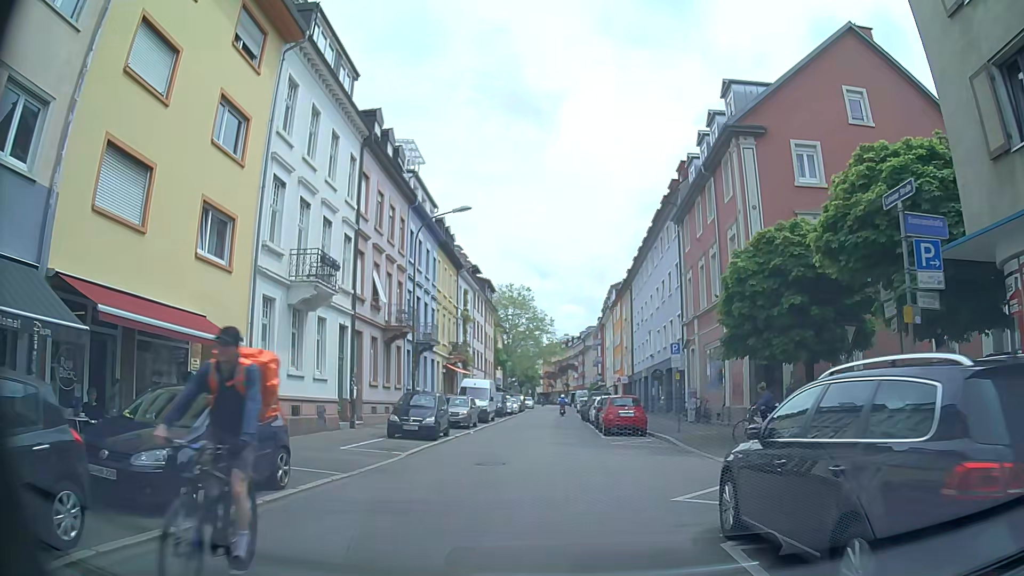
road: residential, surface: asphalt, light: Day
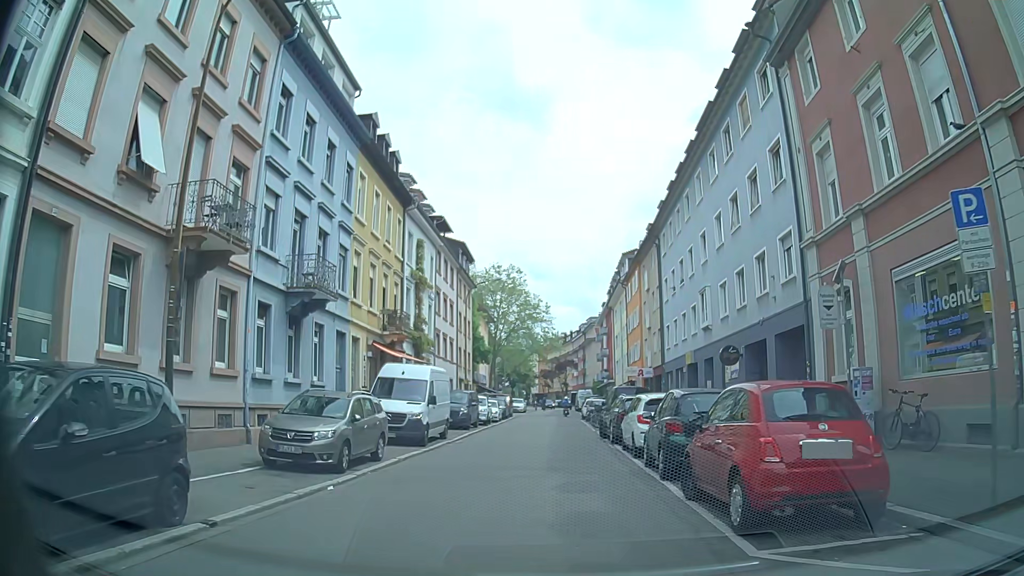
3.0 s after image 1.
(+0.1, +18.4) m; +1°
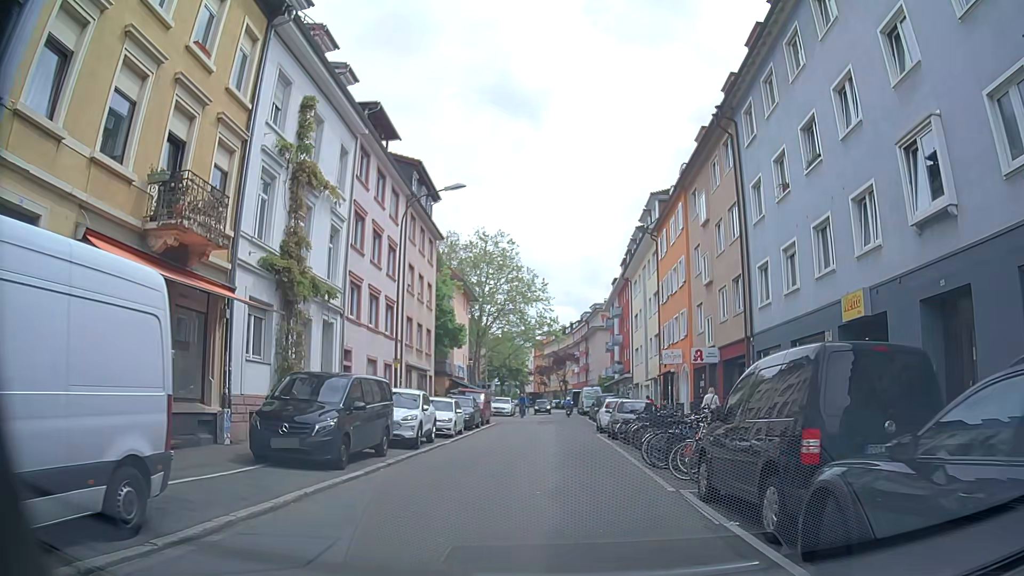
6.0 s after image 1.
(-0.3, +19.1) m; 0°
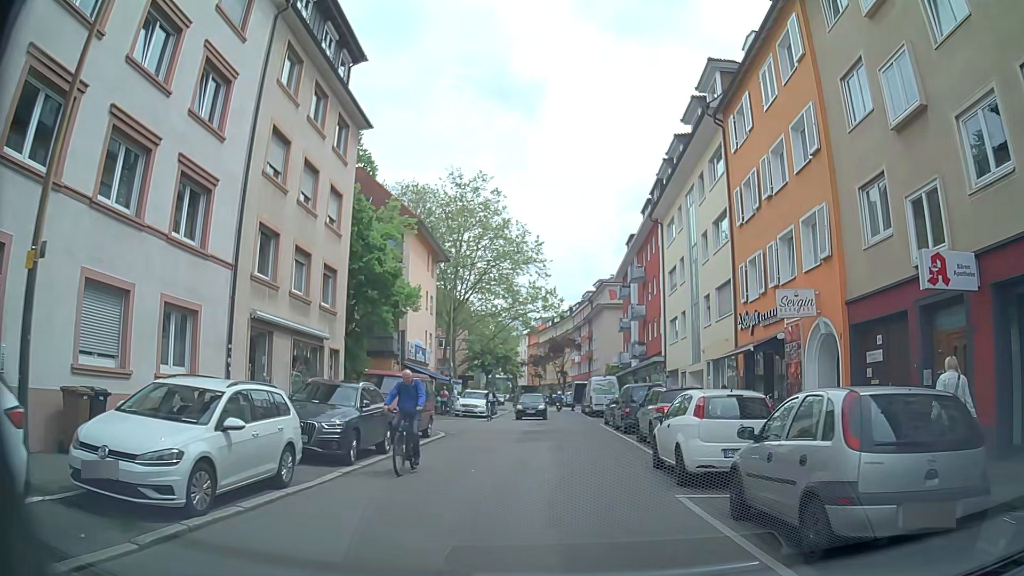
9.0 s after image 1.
(-0.1, +18.4) m; +1°
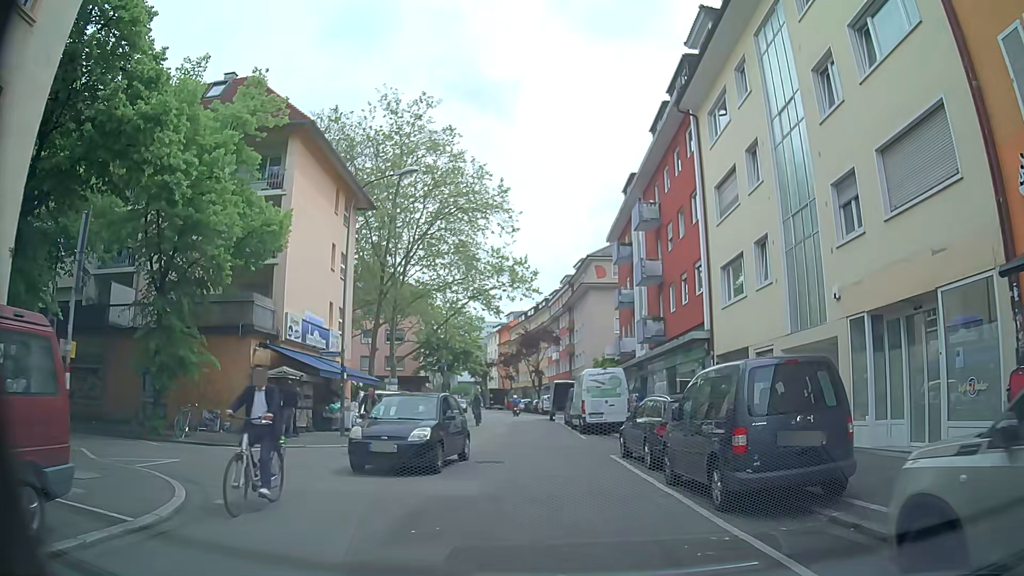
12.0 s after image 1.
(0.0, +16.7) m; +3°
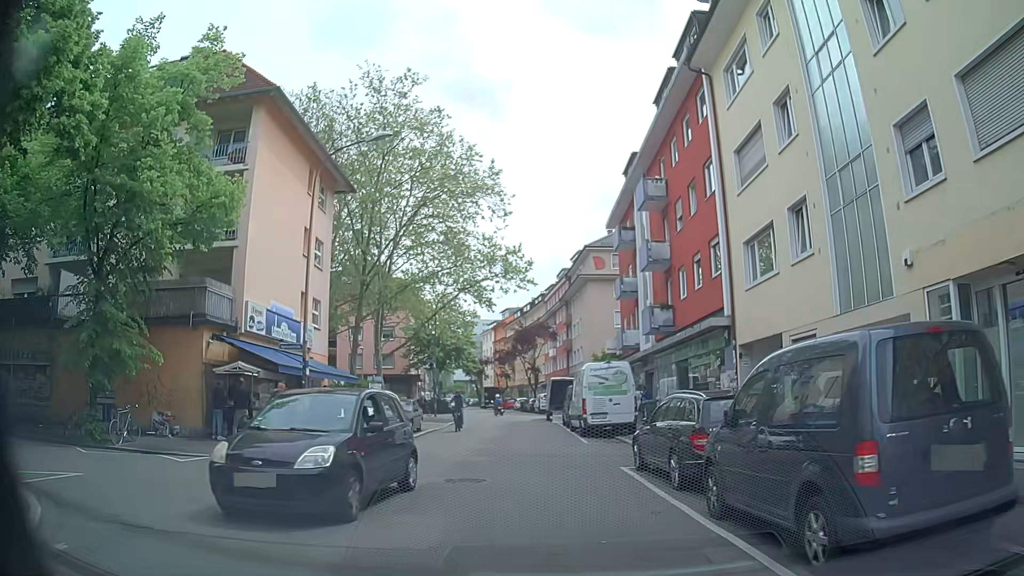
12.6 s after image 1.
(-0.1, +3.4) m; -1°
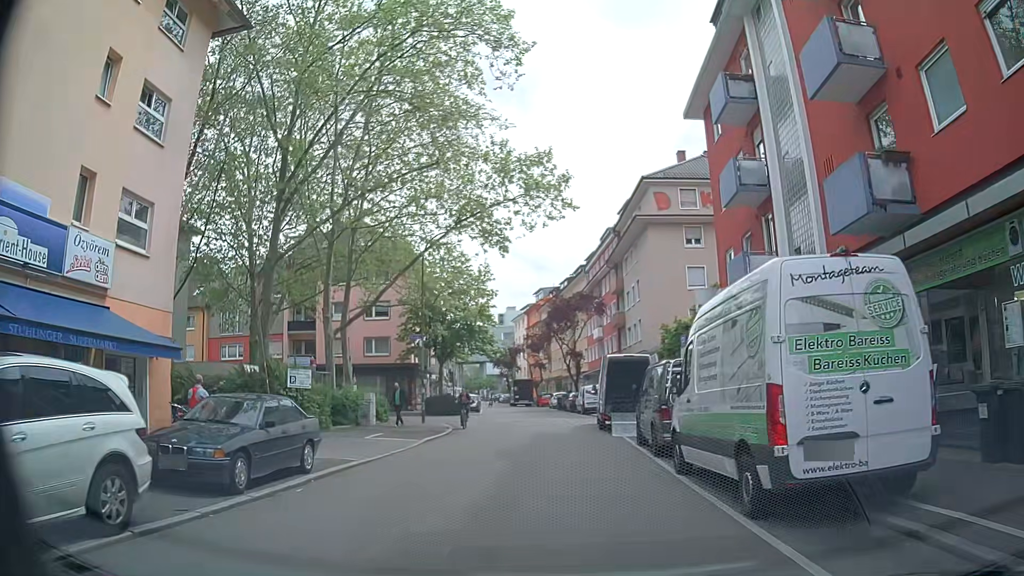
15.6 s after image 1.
(-0.4, +17.4) m; -3°
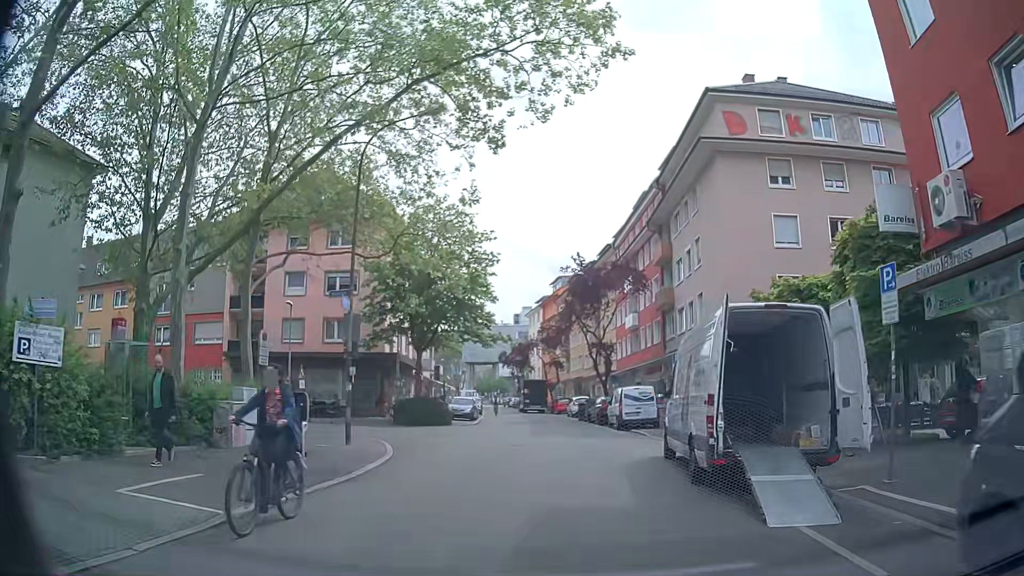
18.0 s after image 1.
(-0.1, +13.8) m; -2°
(0, +10) (+1, +20) (+1, +30) (0, +40) (-1, +50) (-2, +60) (-3, +70) (-4, +80) (-5, +90) (-7, +99) m
